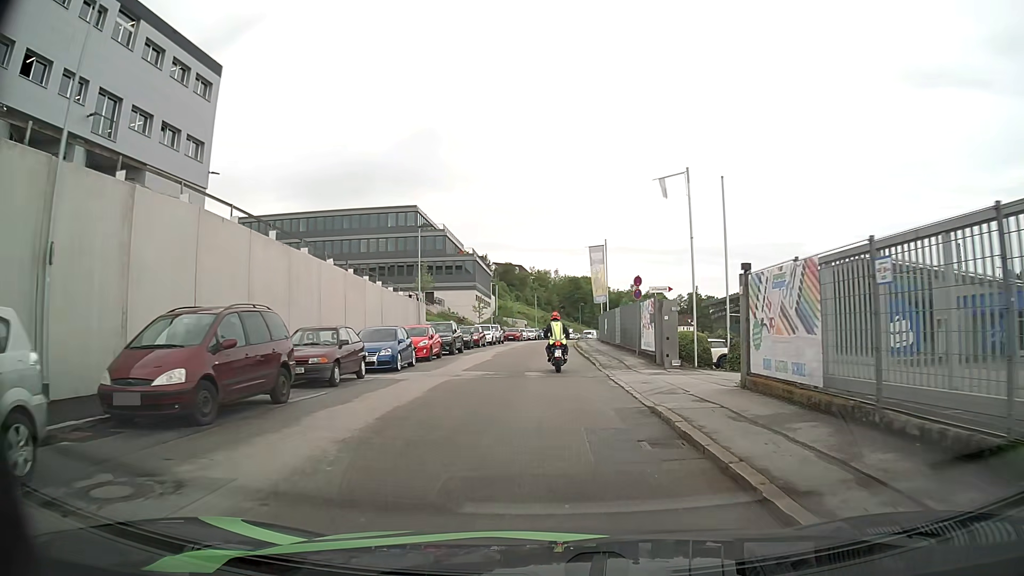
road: residential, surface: asphalt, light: Day
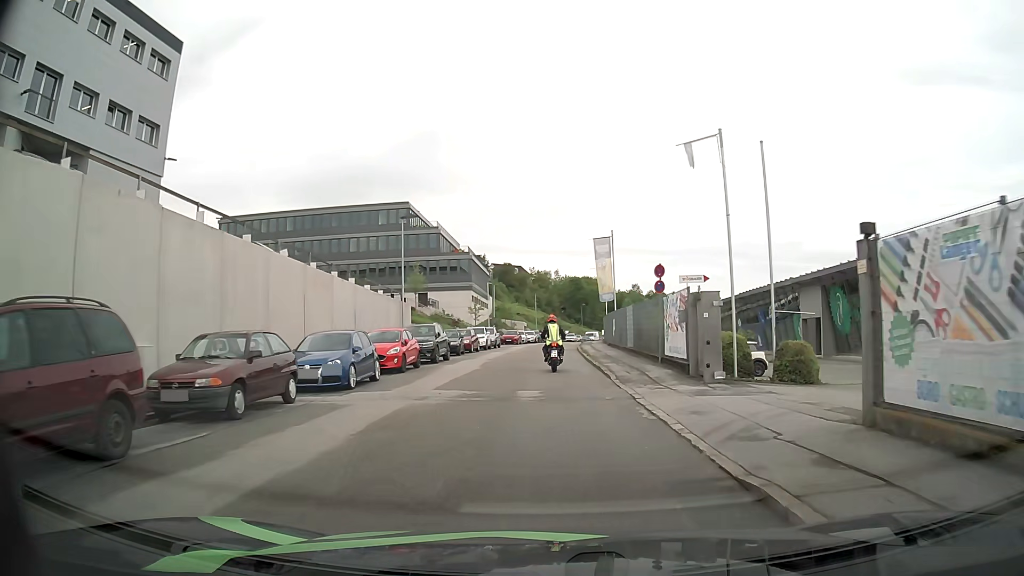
(0.0, +5.2) m; -1°
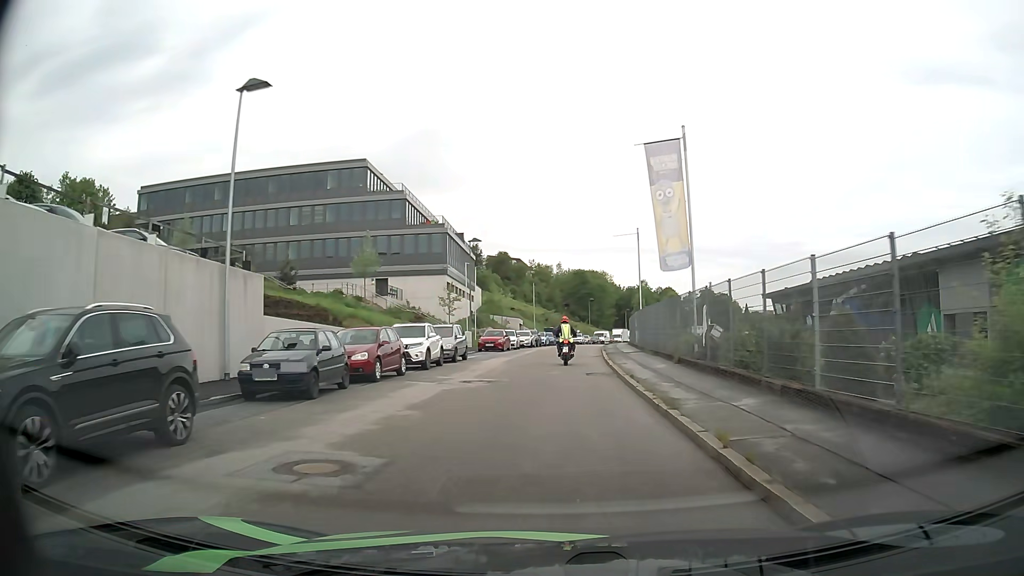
(0.0, +23.1) m; 0°
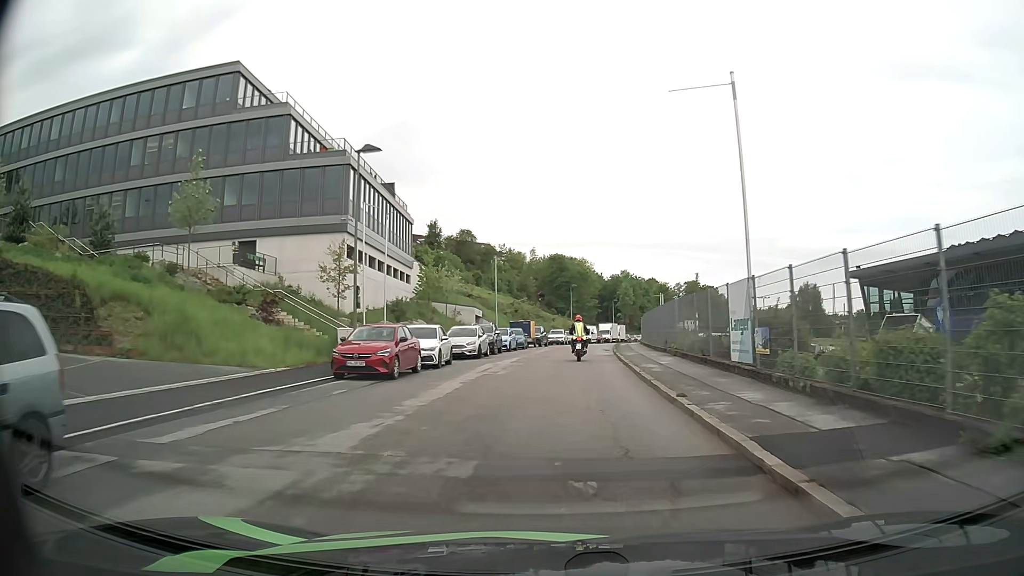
(+0.5, +26.4) m; +3°
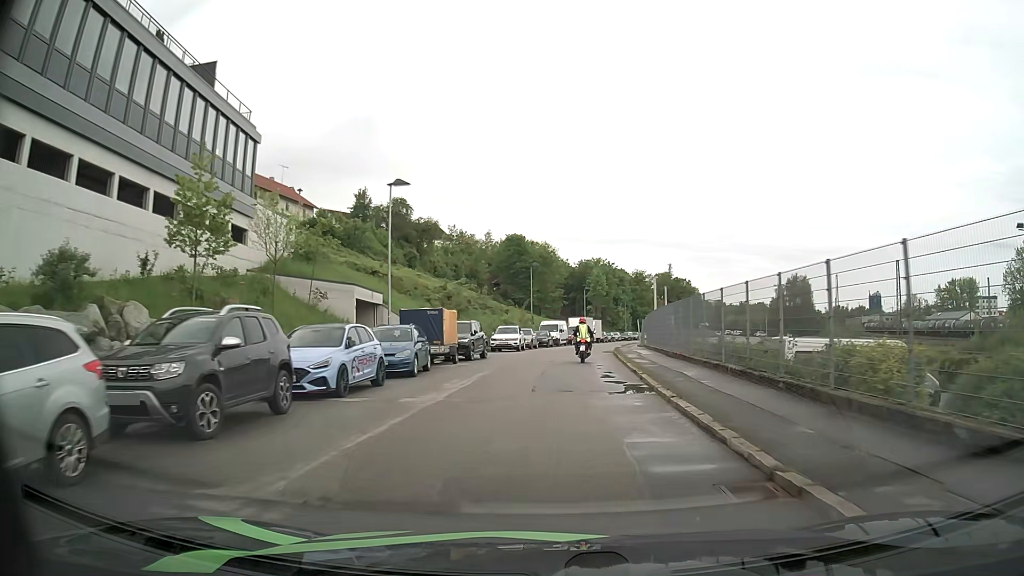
(+0.8, +27.3) m; +3°
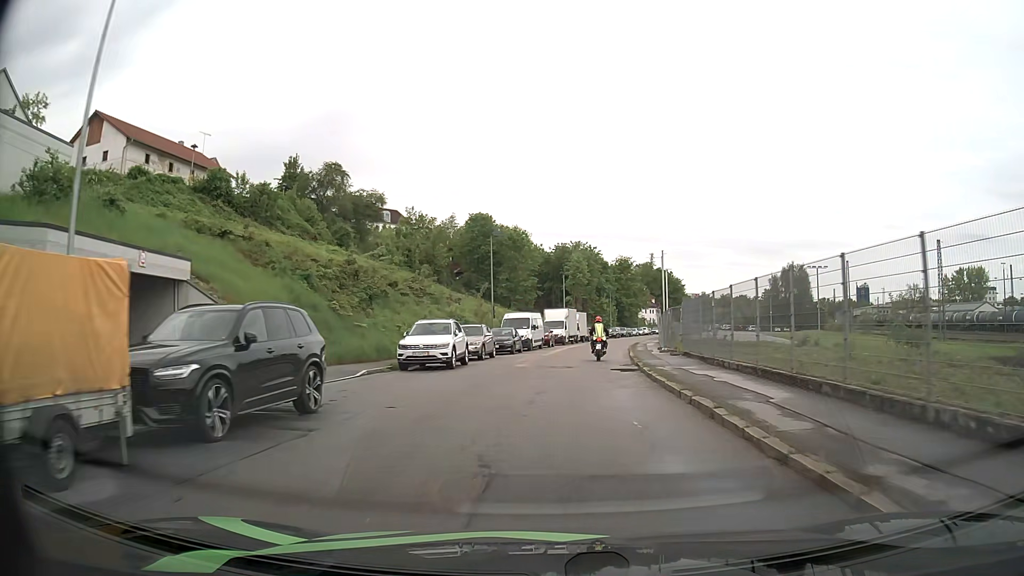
(+0.4, +20.6) m; +2°
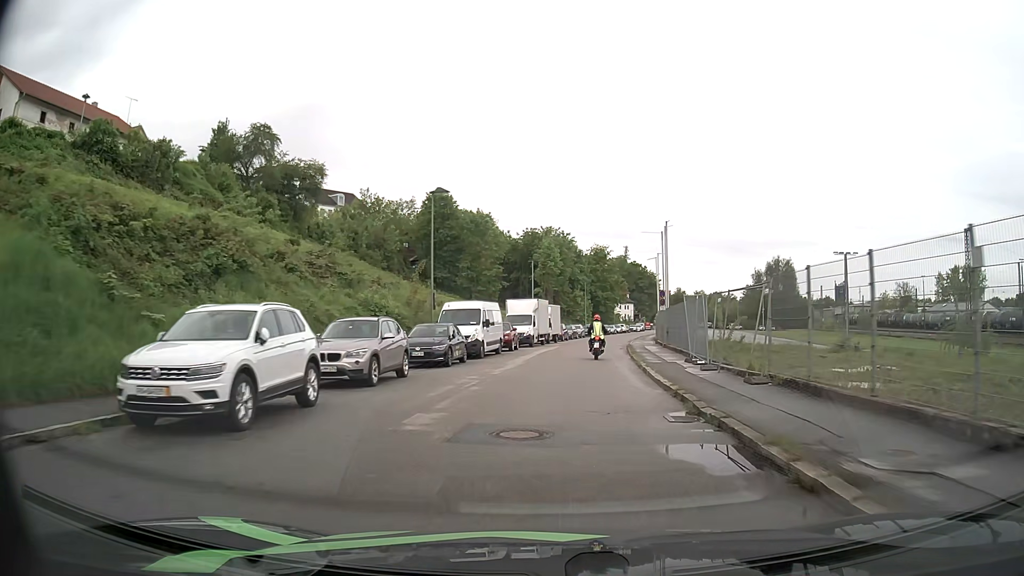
(+0.3, +14.0) m; +3°
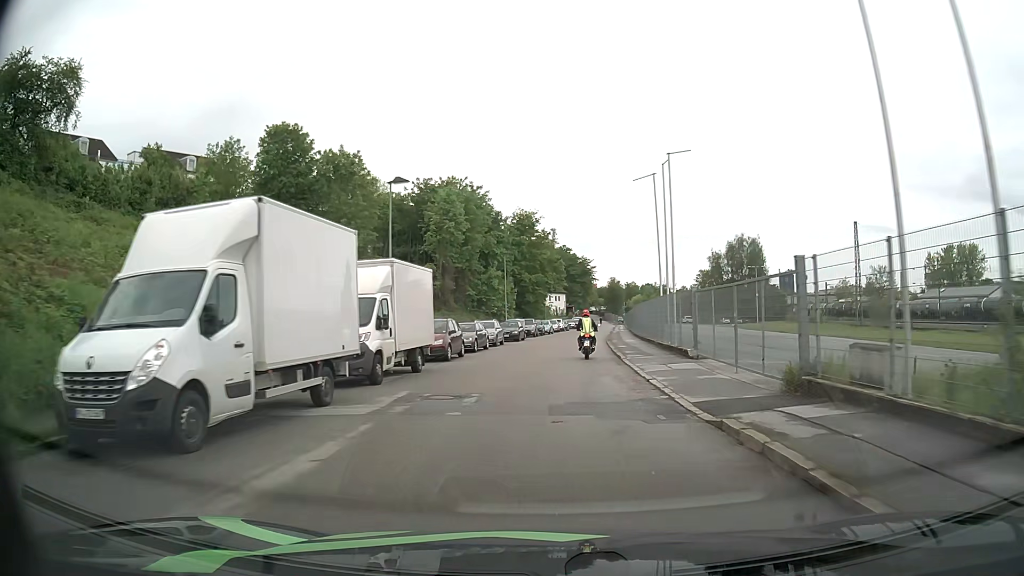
(+1.7, +36.1) m; +6°
(0, +10) (0, +20) (+1, +30) (+1, +40) (+2, +50) (+3, +60) (+4, +70) (+5, +80) (+6, +90) (+7, +100) m
